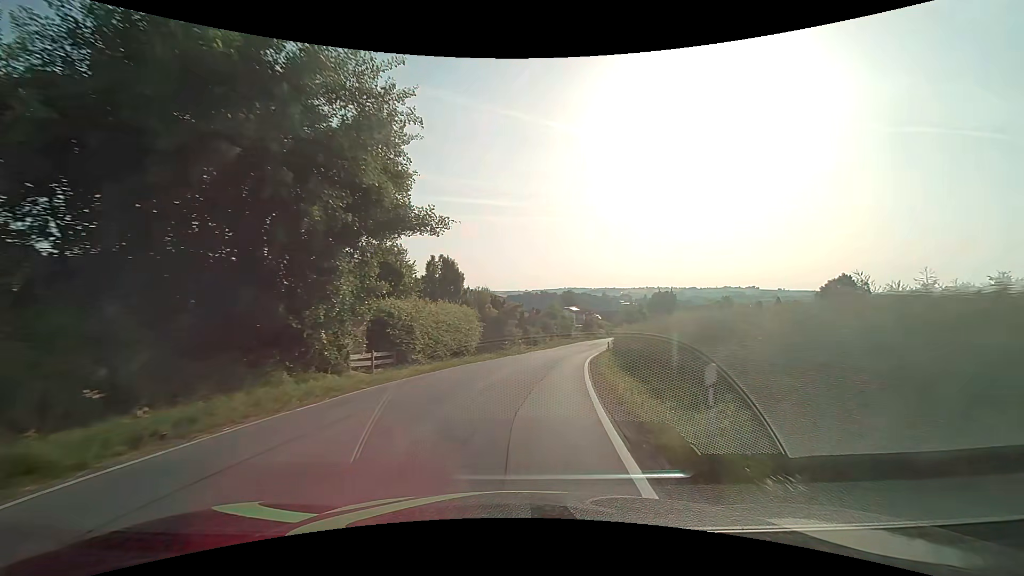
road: secondary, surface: asphalt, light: Day
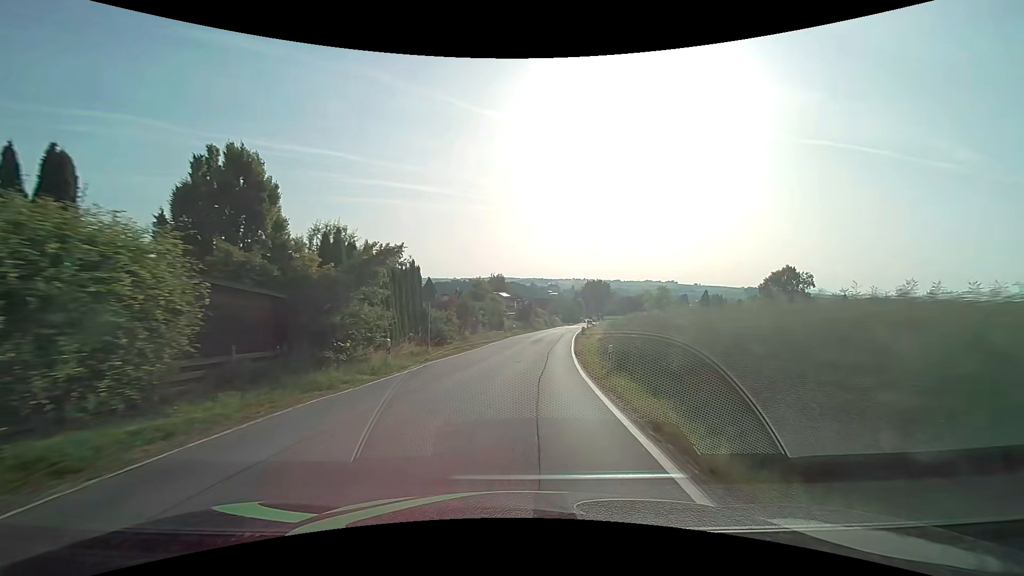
(+1.7, +24.5) m; +8°
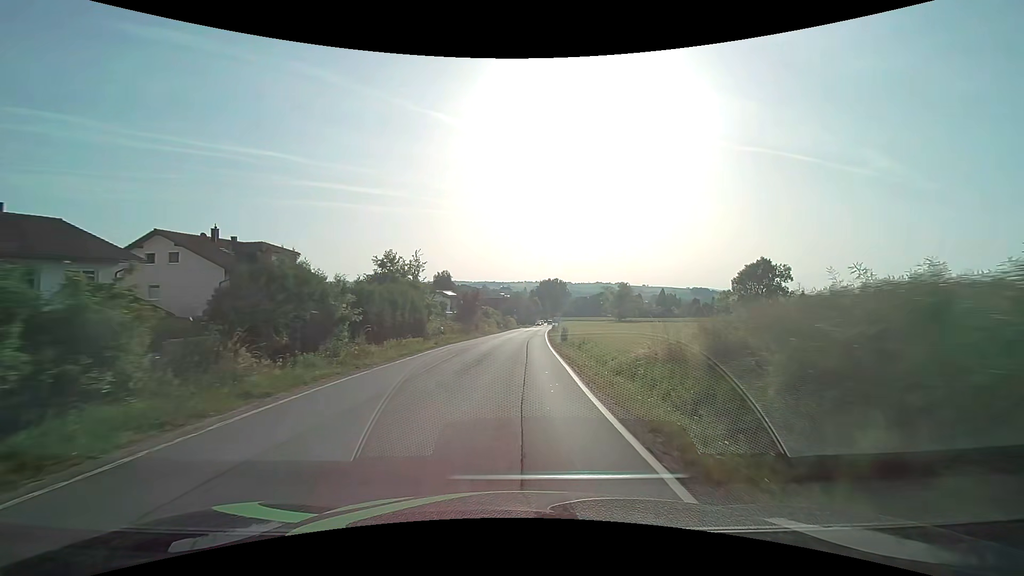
(+1.1, +23.8) m; +5°
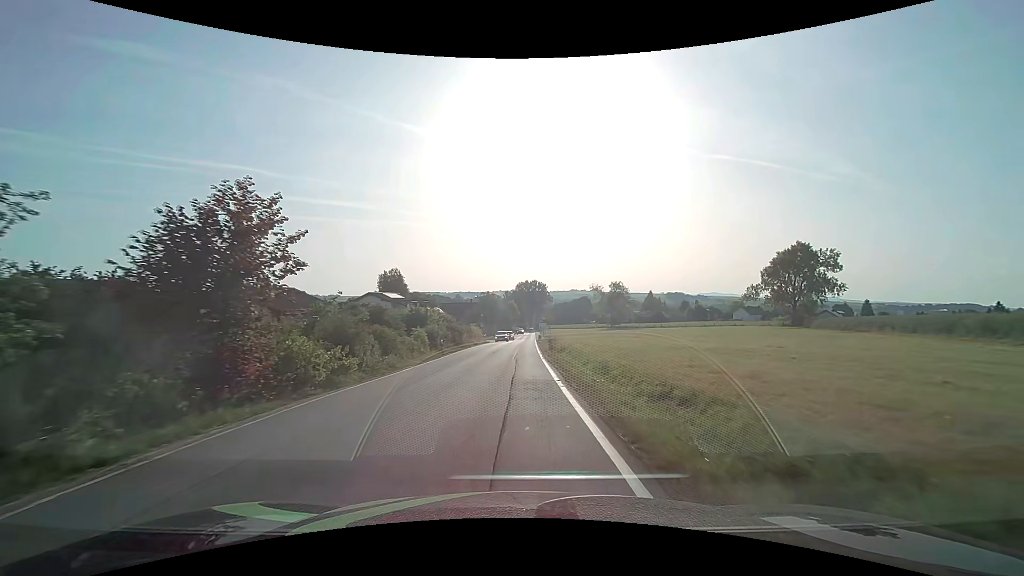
(+1.2, +38.4) m; +3°
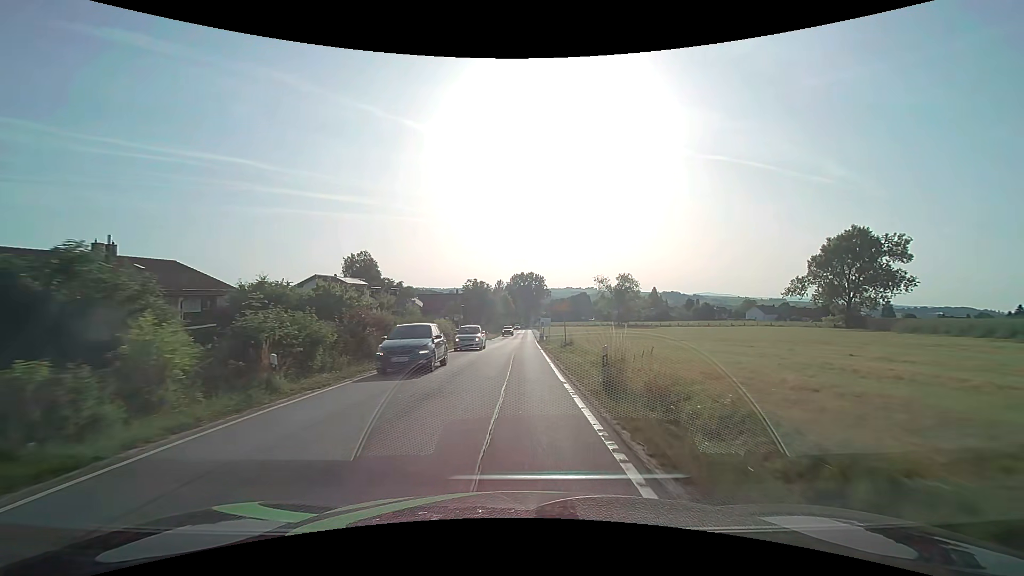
(+0.2, +22.9) m; +1°
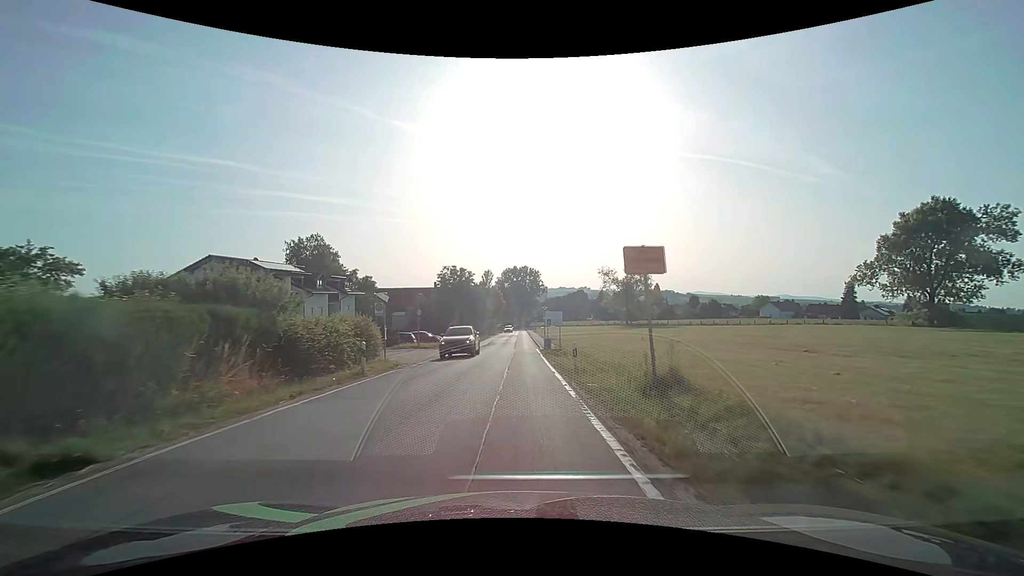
(+0.2, +23.0) m; +1°
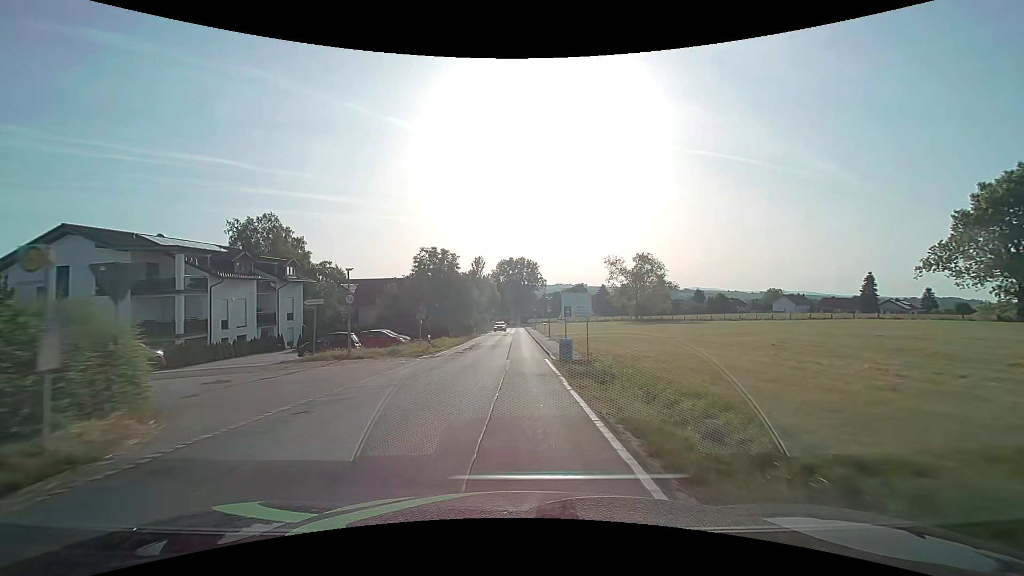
(0.0, +15.4) m; 0°
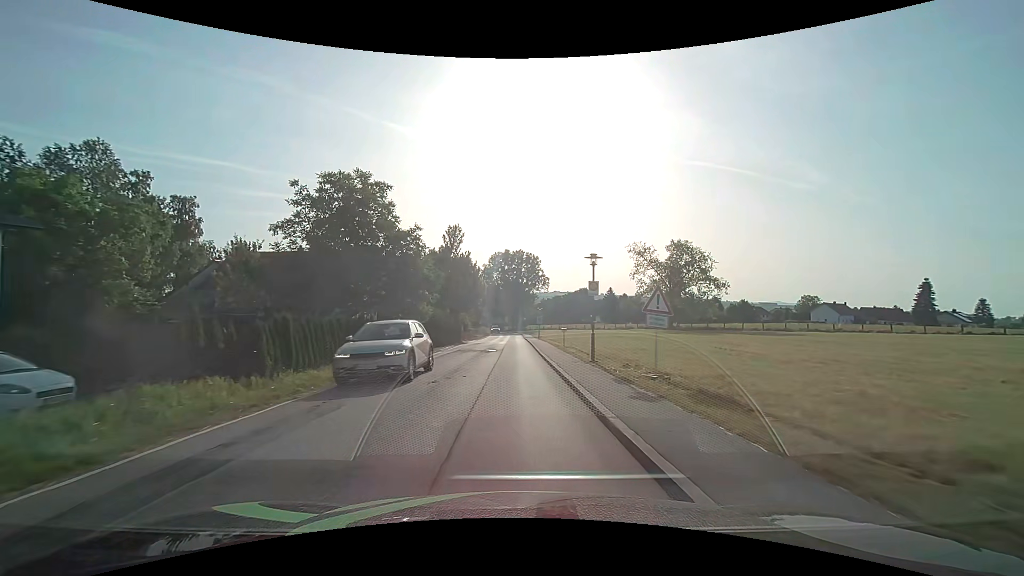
(+0.2, +30.7) m; 0°
(0, +10) (0, +20) (0, +30) (0, +40) (0, +50) (0, +60) (0, +70) (0, +80) (0, +90) (-1, +100) m
